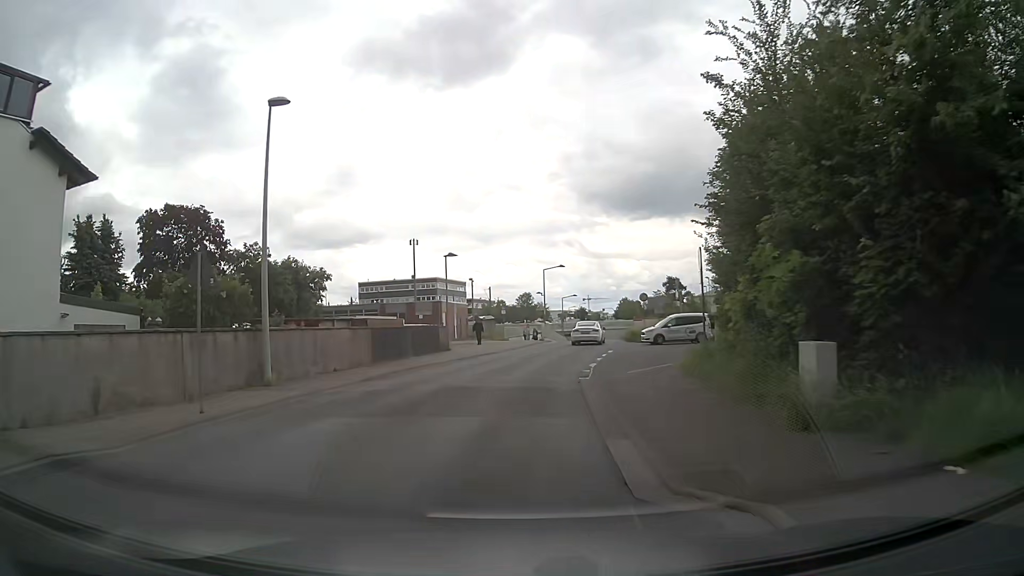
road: residential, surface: asphalt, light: Day
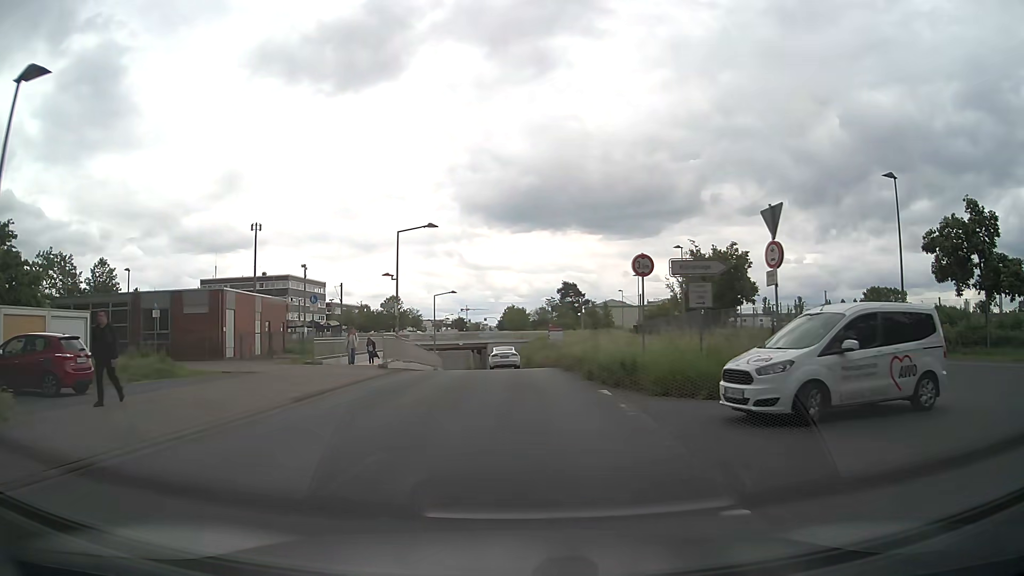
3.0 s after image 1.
(+2.3, +30.3) m; +11°
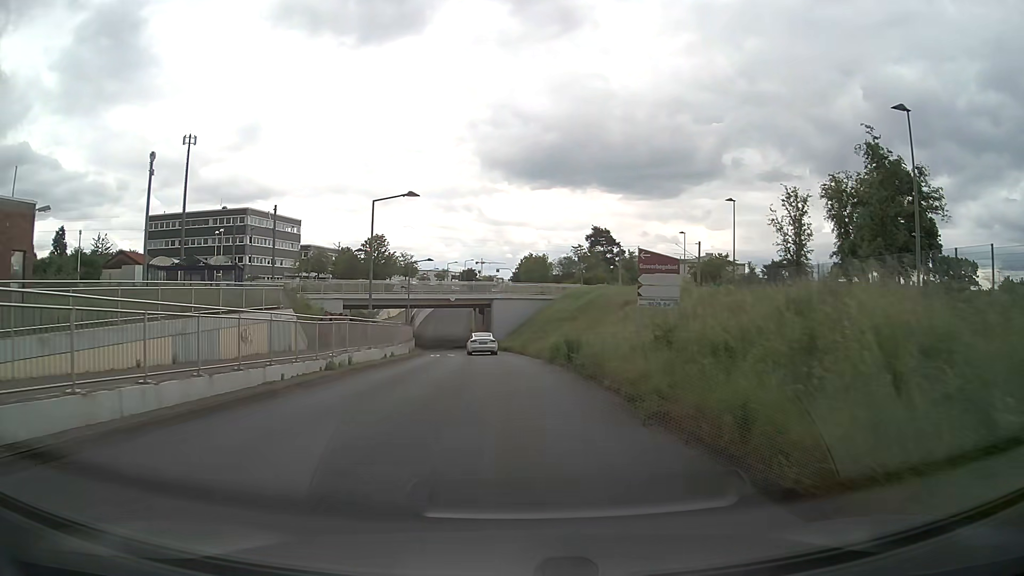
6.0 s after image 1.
(-0.3, +31.7) m; -2°
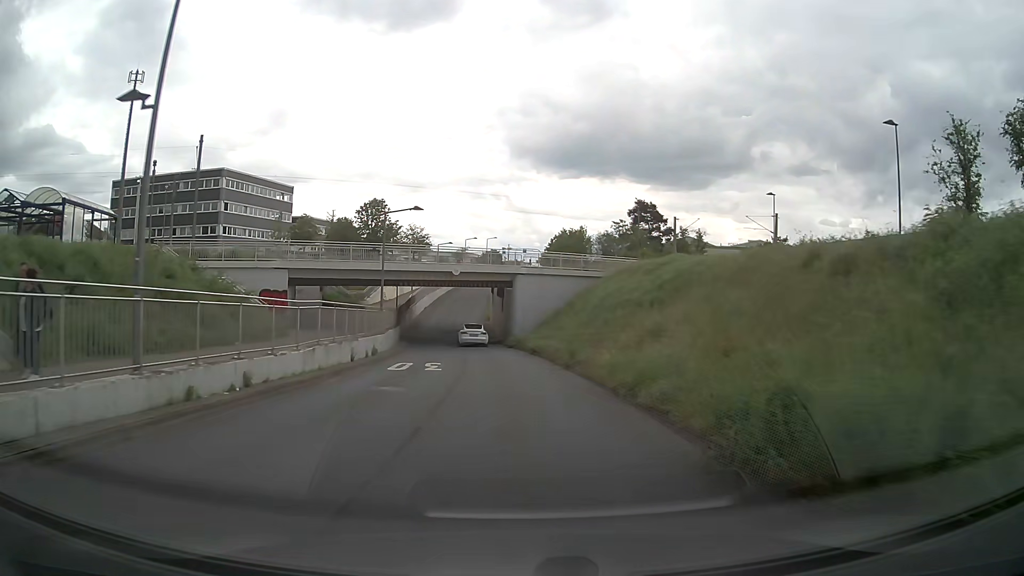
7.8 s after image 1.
(-0.1, +20.8) m; -1°
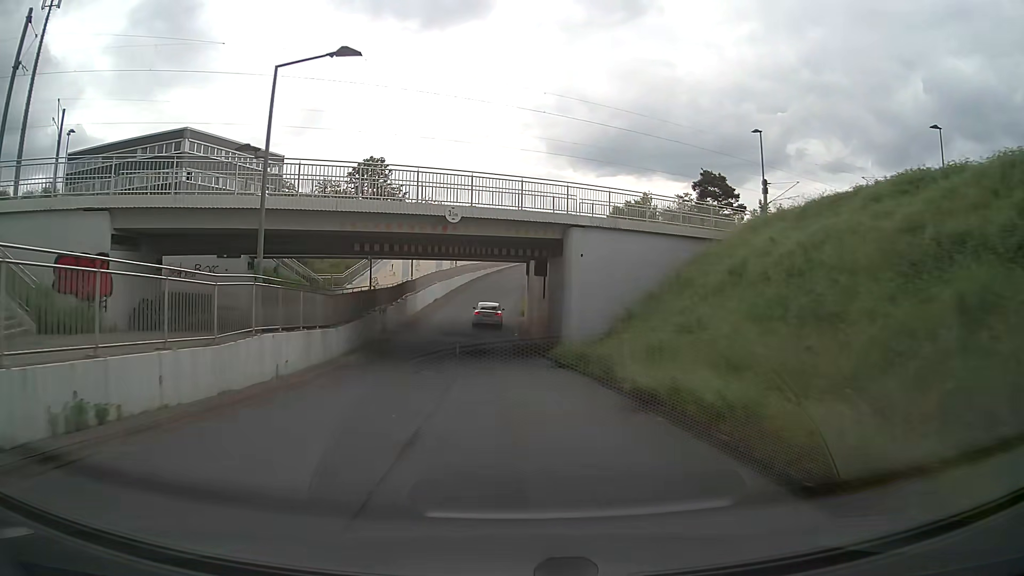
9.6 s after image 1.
(-0.6, +21.7) m; -4°
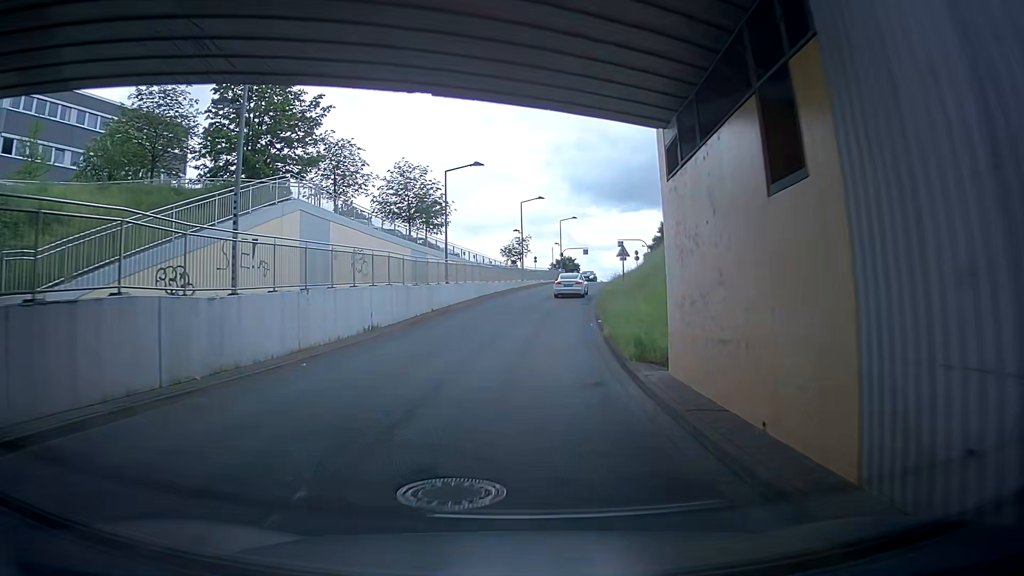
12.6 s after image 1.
(-1.3, +36.3) m; -6°
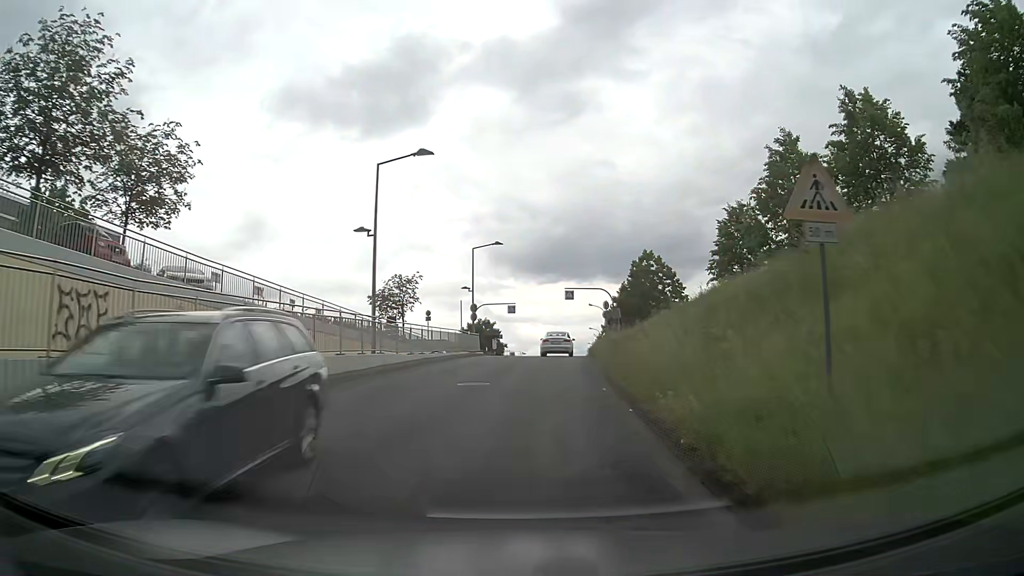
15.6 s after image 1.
(+4.7, +34.4) m; +11°
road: unclassified
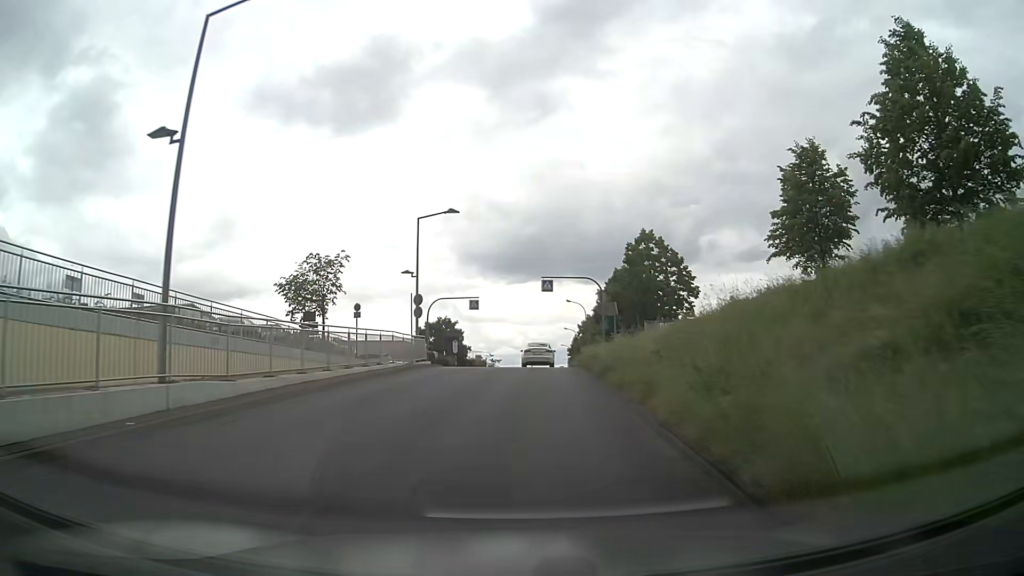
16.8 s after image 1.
(+0.2, +12.7) m; +2°
(0, +10) (0, +20) (+1, +30) (+1, +40) (+2, +50) (+2, +60) (+2, +70) (+2, +80) (+2, +90) (+2, +100) m
